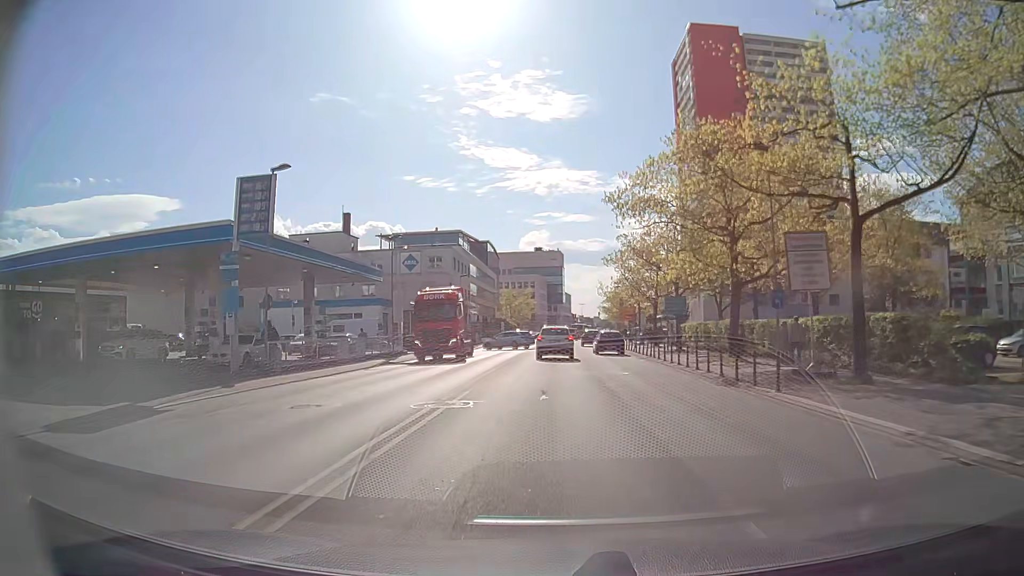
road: secondary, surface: asphalt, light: Day
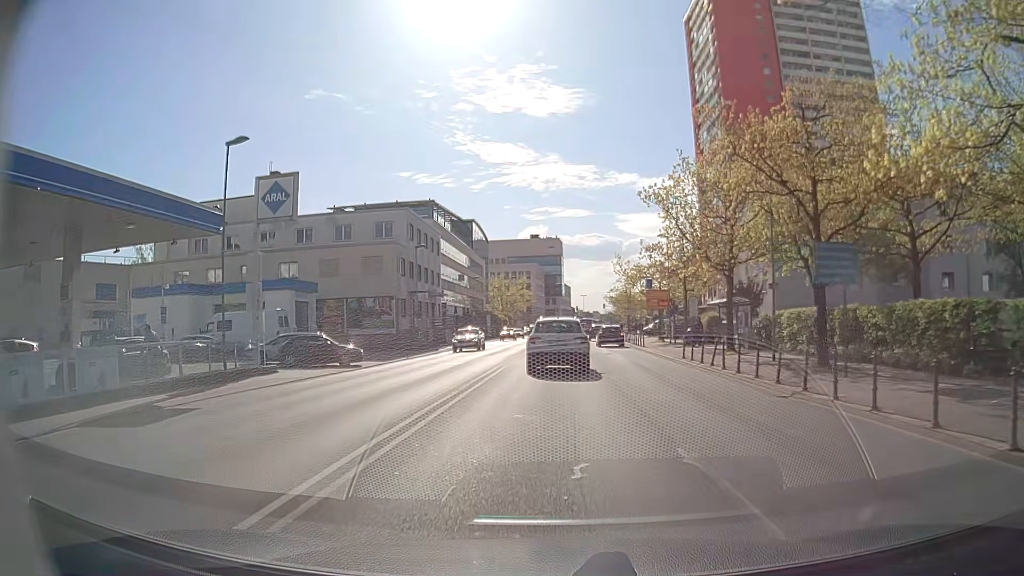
(+0.2, +22.1) m; 0°
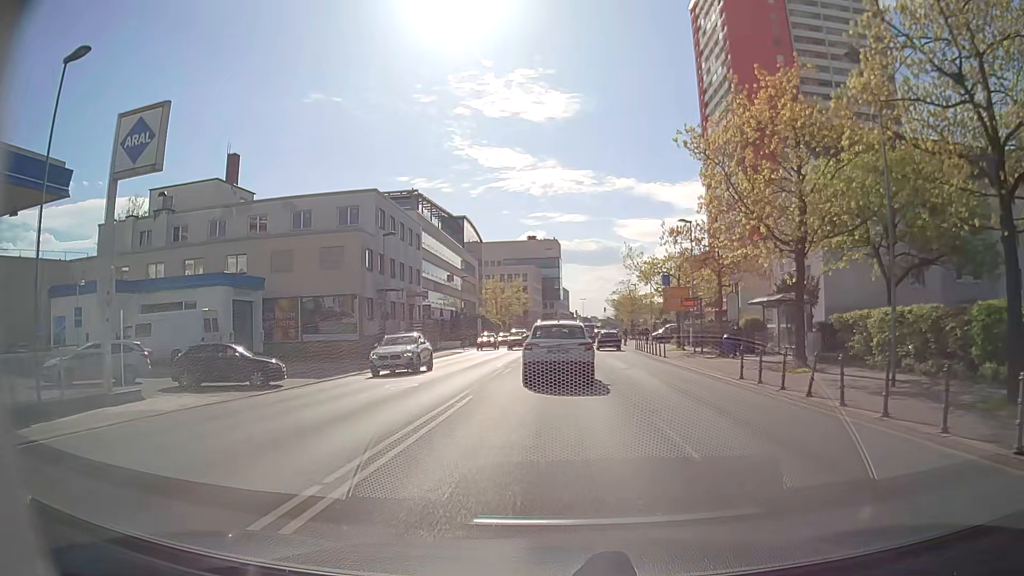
(+0.1, +8.9) m; 0°
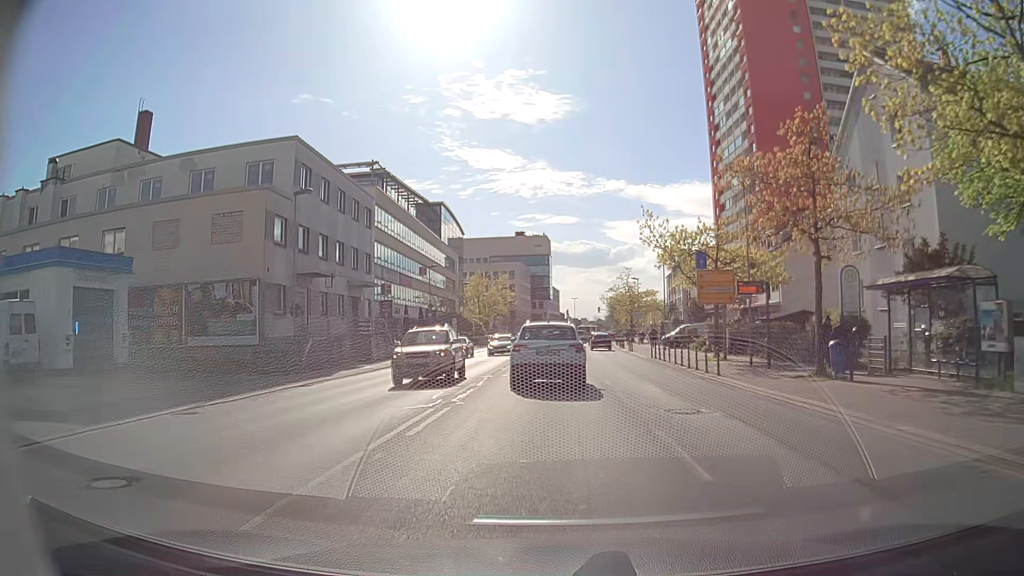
(+0.1, +13.0) m; +1°
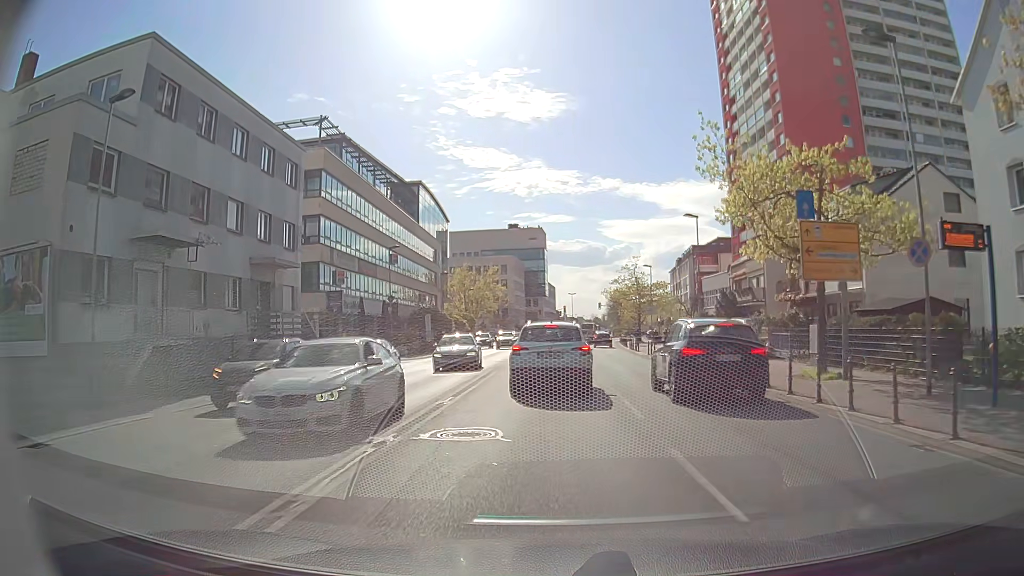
(+0.2, +13.3) m; +1°
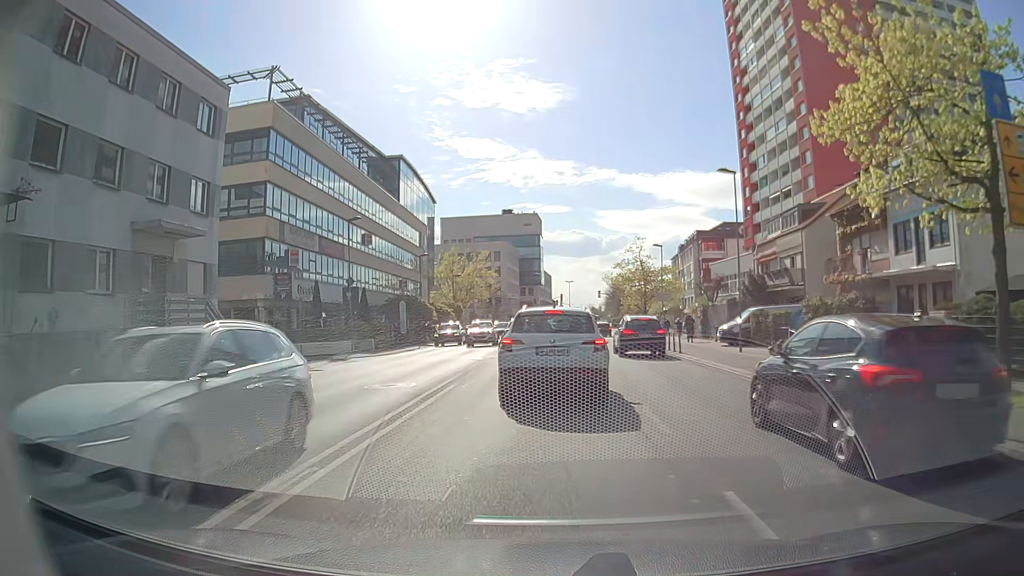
(0.0, +8.5) m; 0°
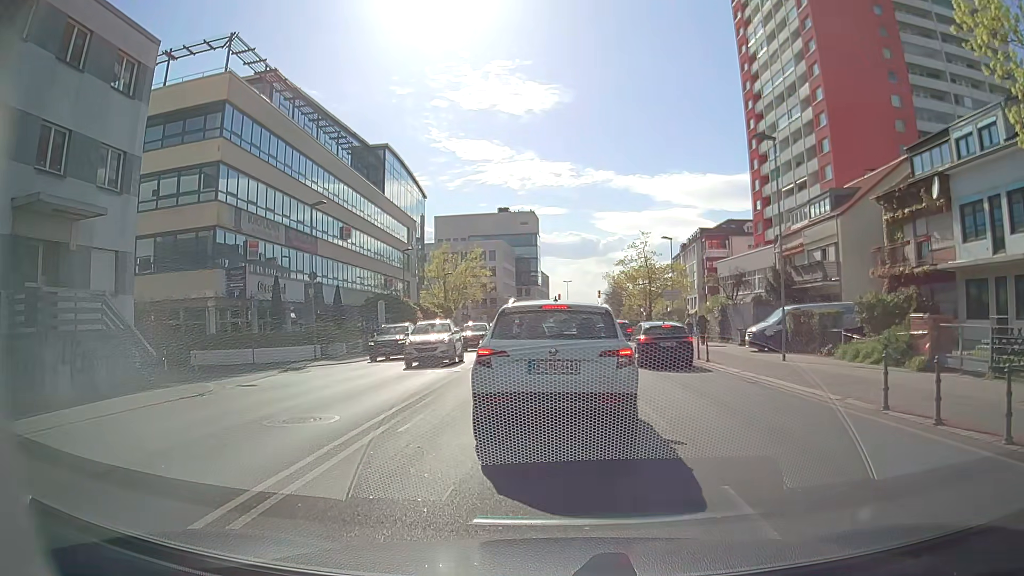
(0.0, +5.4) m; +1°
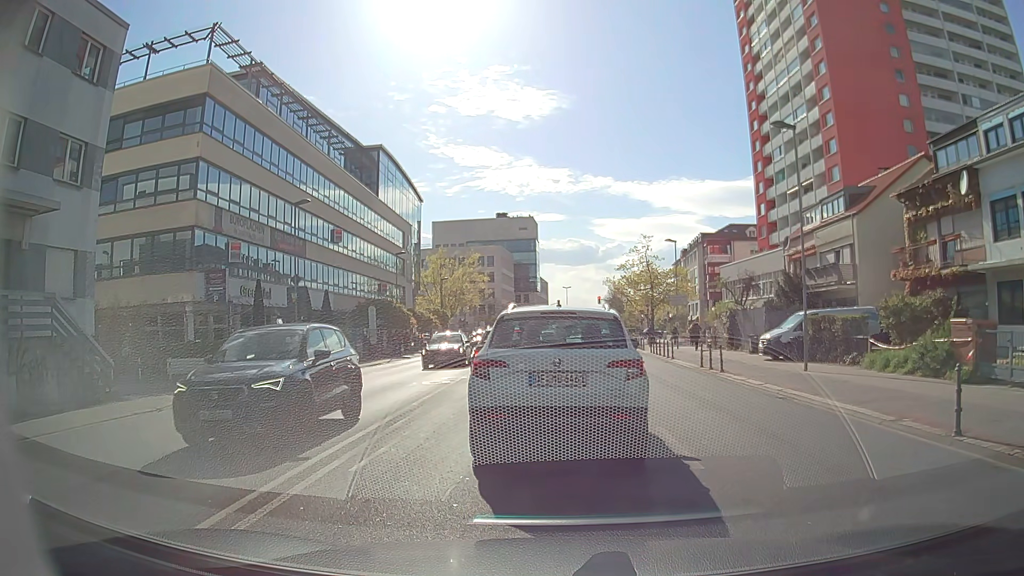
(0.0, +2.0) m; 0°
